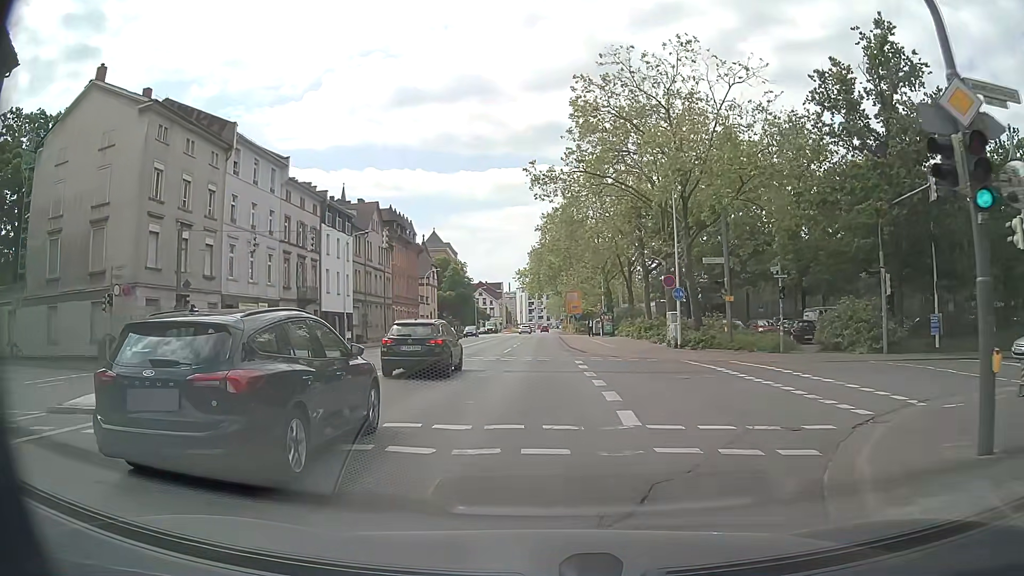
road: primary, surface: asphalt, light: Day
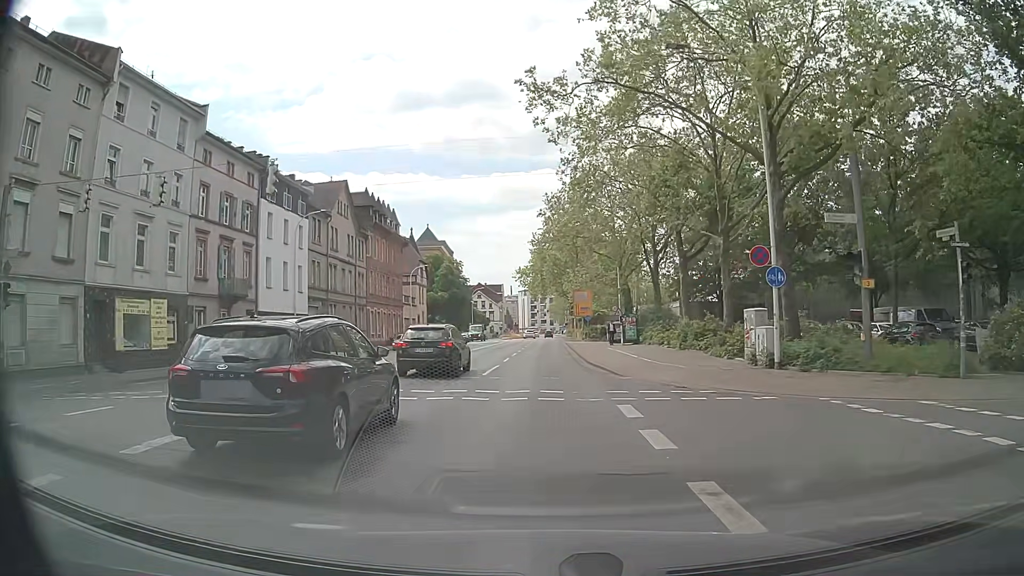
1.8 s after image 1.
(-0.1, +13.5) m; 0°
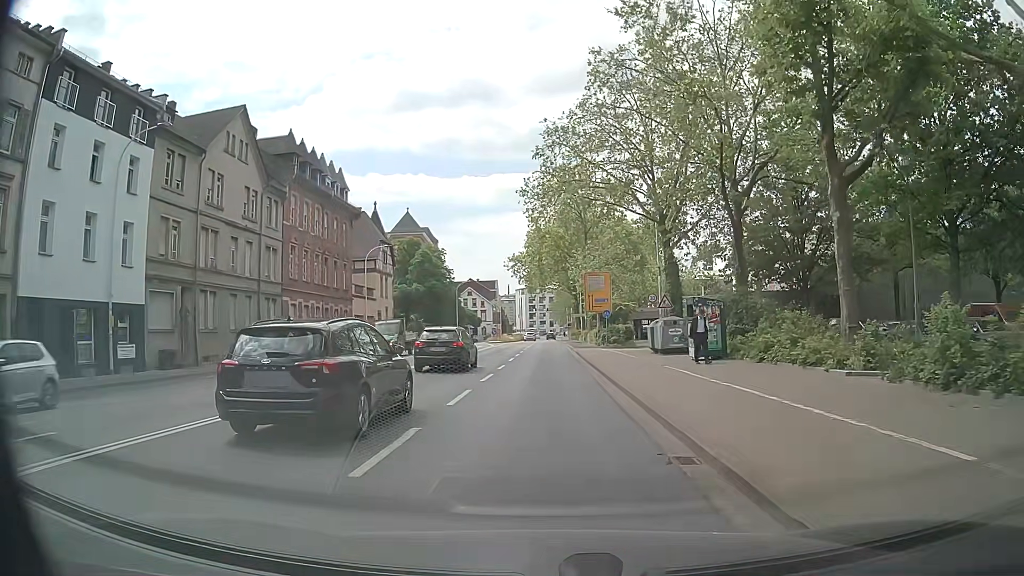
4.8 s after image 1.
(0.0, +22.5) m; 0°
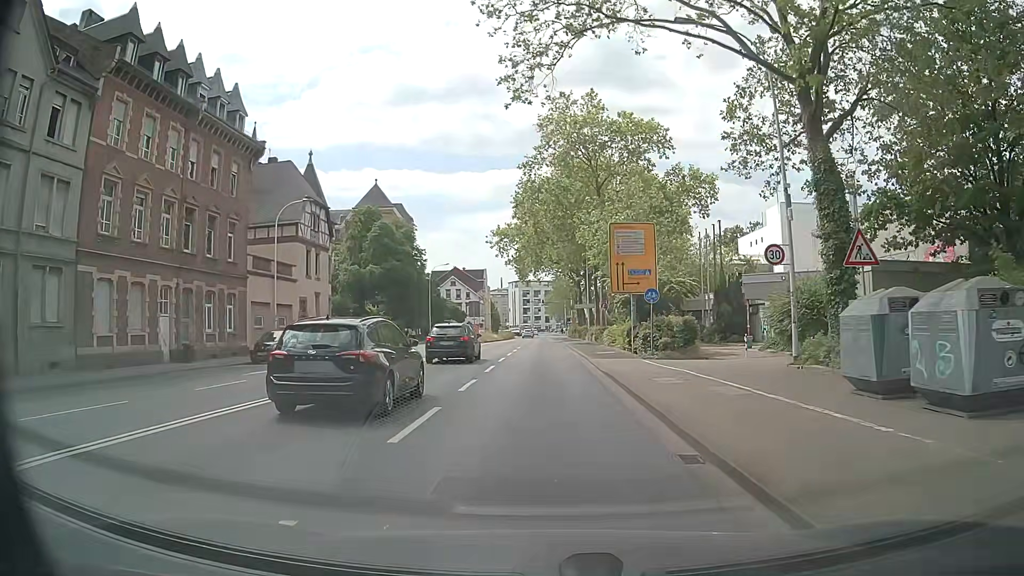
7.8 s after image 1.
(-0.1, +22.6) m; -1°
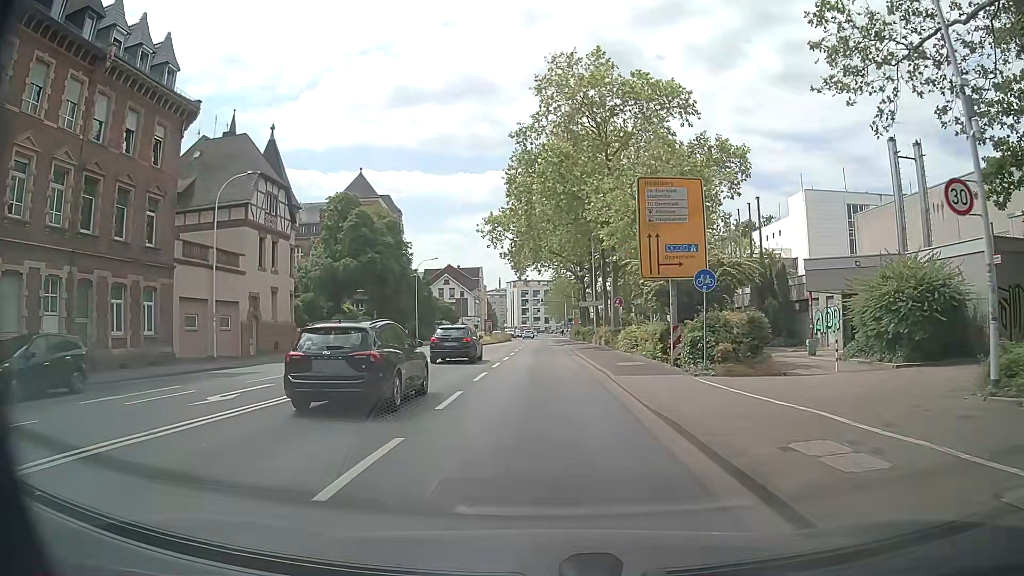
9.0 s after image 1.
(+0.1, +9.0) m; +2°
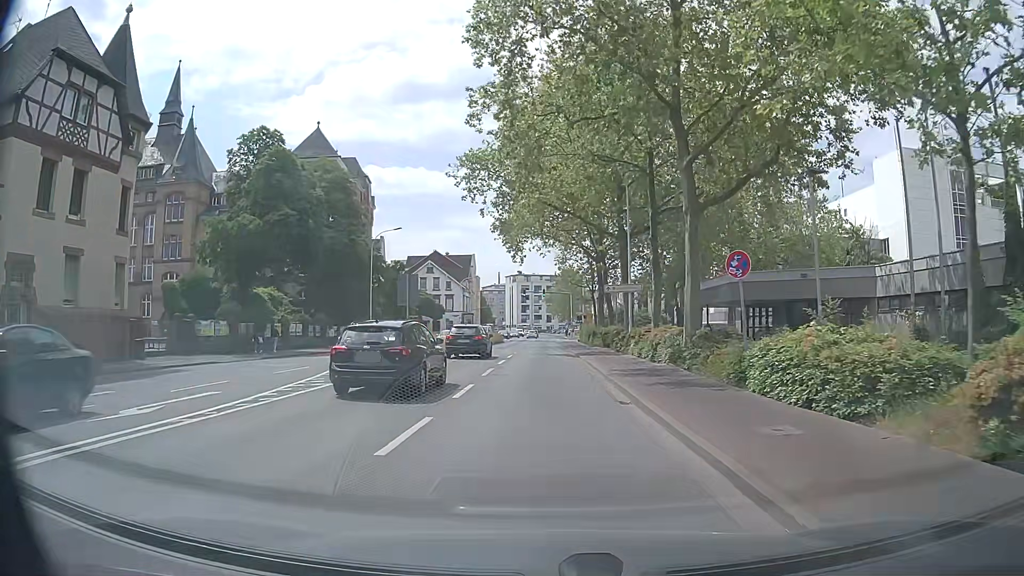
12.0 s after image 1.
(-0.3, +22.5) m; -1°
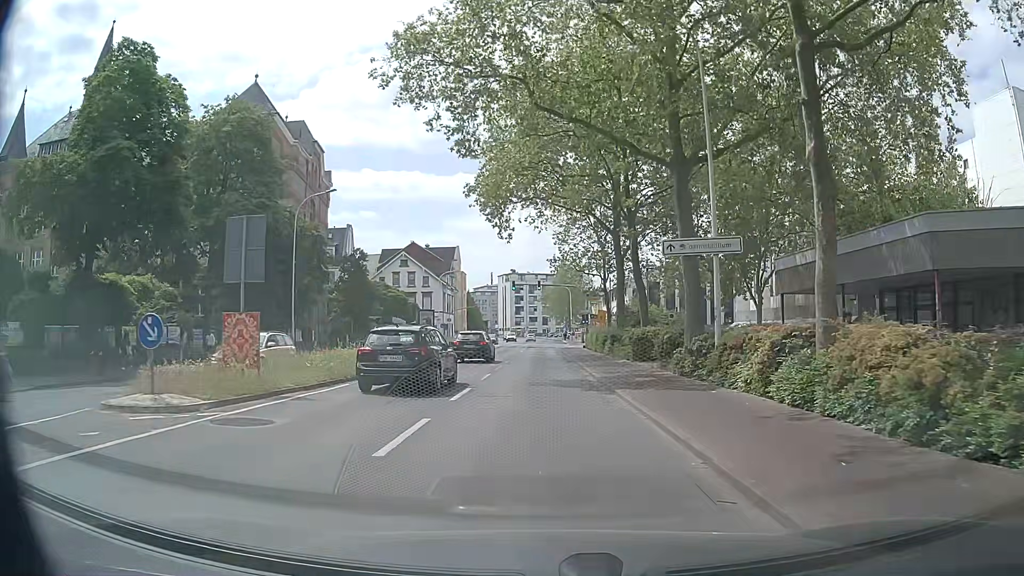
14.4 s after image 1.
(0.0, +18.1) m; 0°
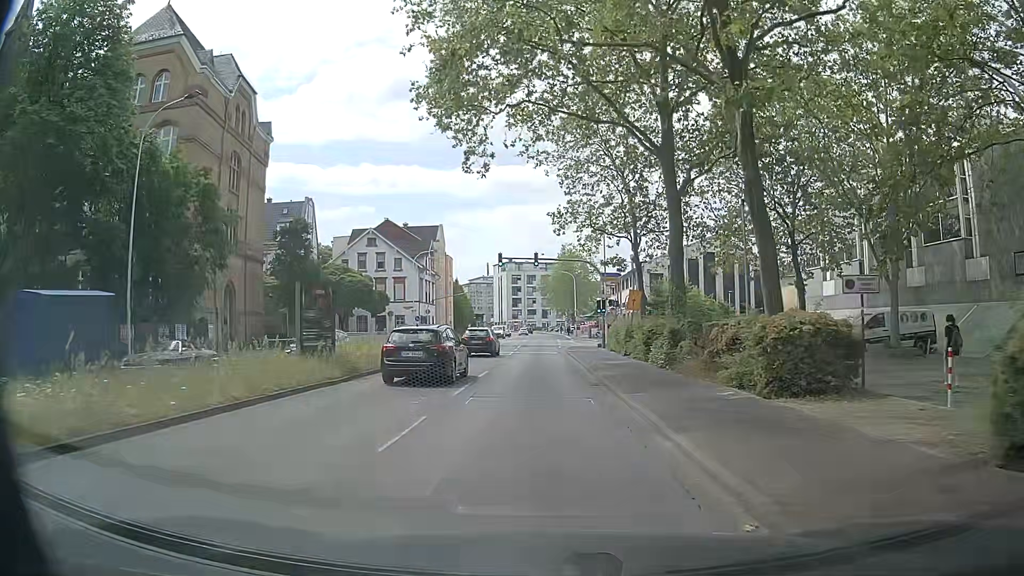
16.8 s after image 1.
(0.0, +18.0) m; -1°
(0, +10) (0, +20) (0, +30) (+1, +40) (+1, +50) (+1, +60) (+1, +70) (+2, +80) (+2, +90) (+2, +100) m
